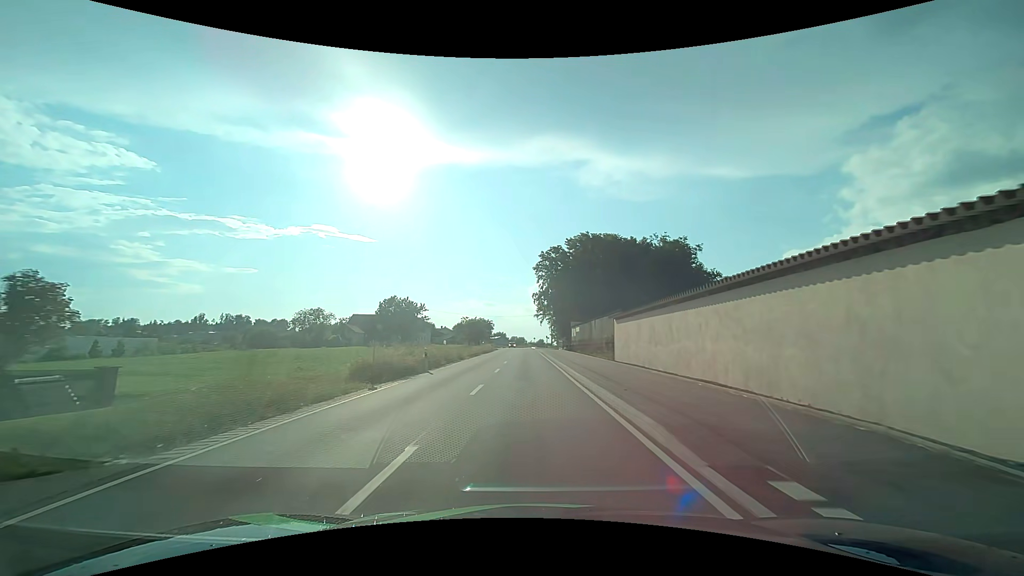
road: tertiary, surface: asphalt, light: Day
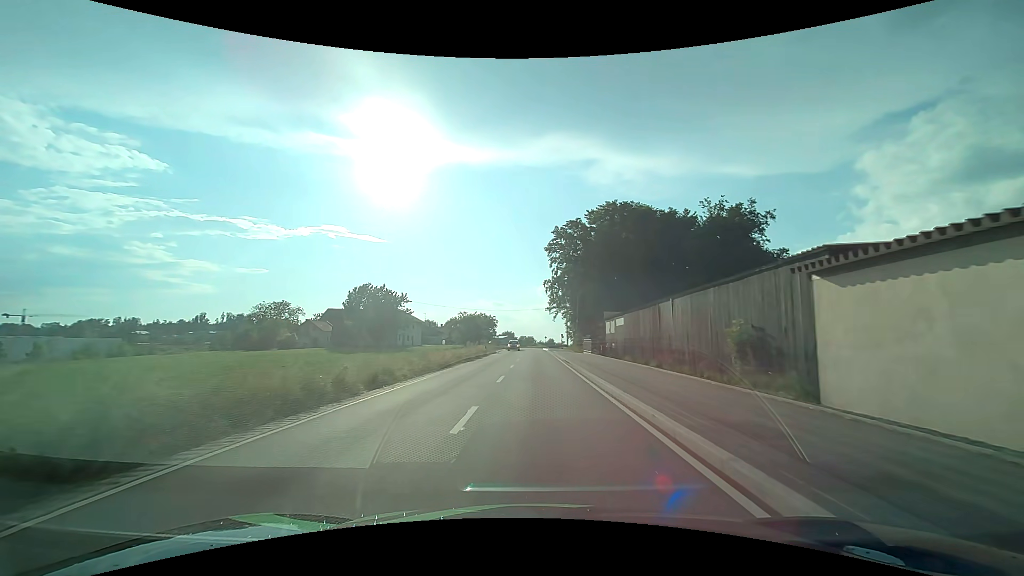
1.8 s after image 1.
(-0.3, +23.4) m; -1°
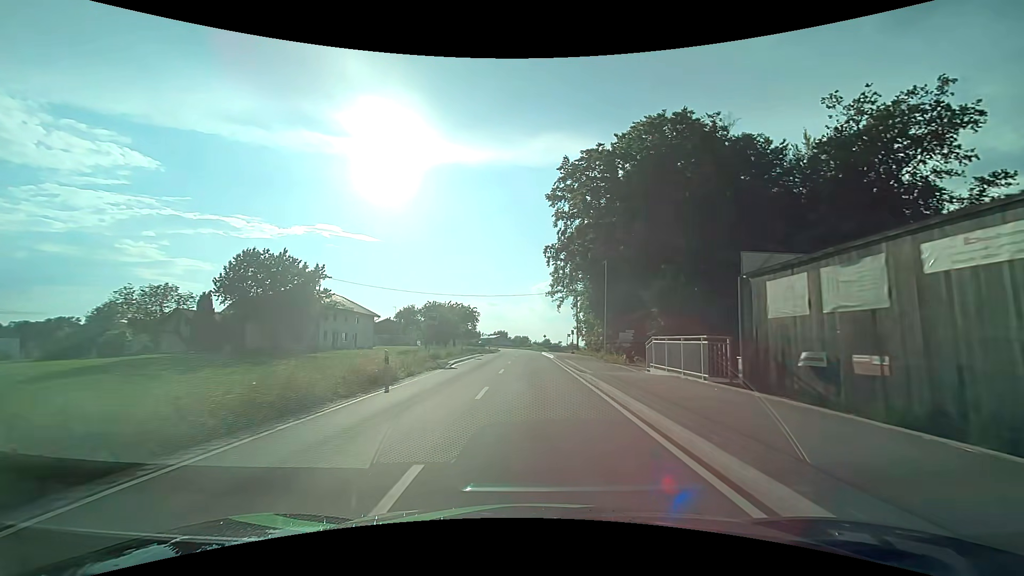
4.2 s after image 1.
(+0.2, +31.9) m; +1°
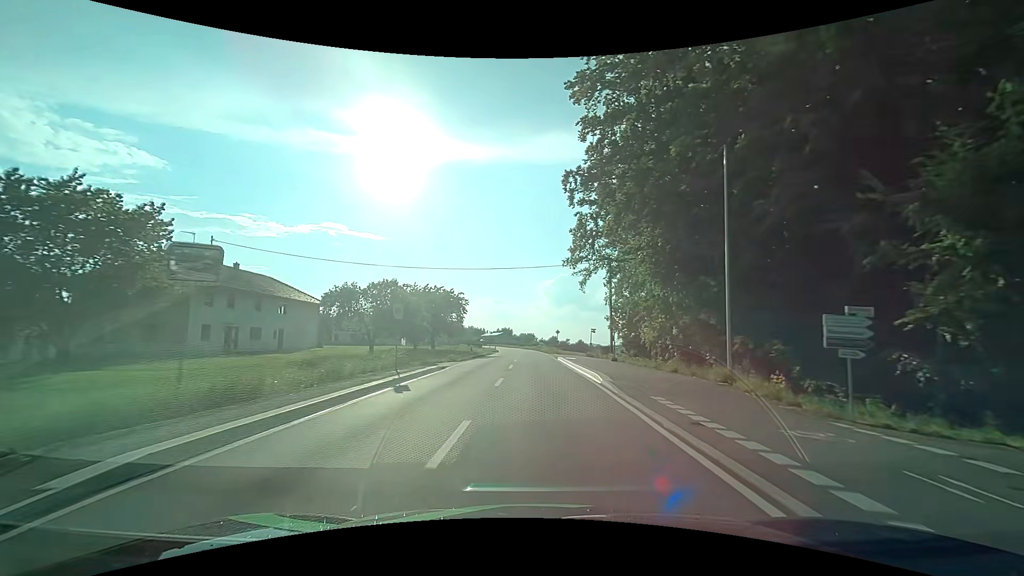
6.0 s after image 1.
(-0.2, +24.3) m; -1°
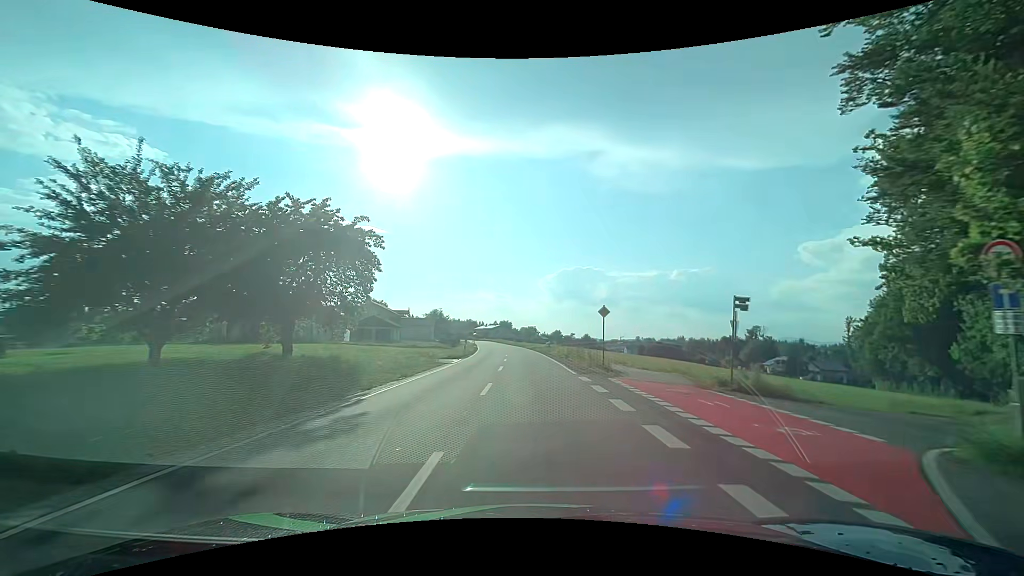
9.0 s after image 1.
(-0.1, +38.2) m; 0°
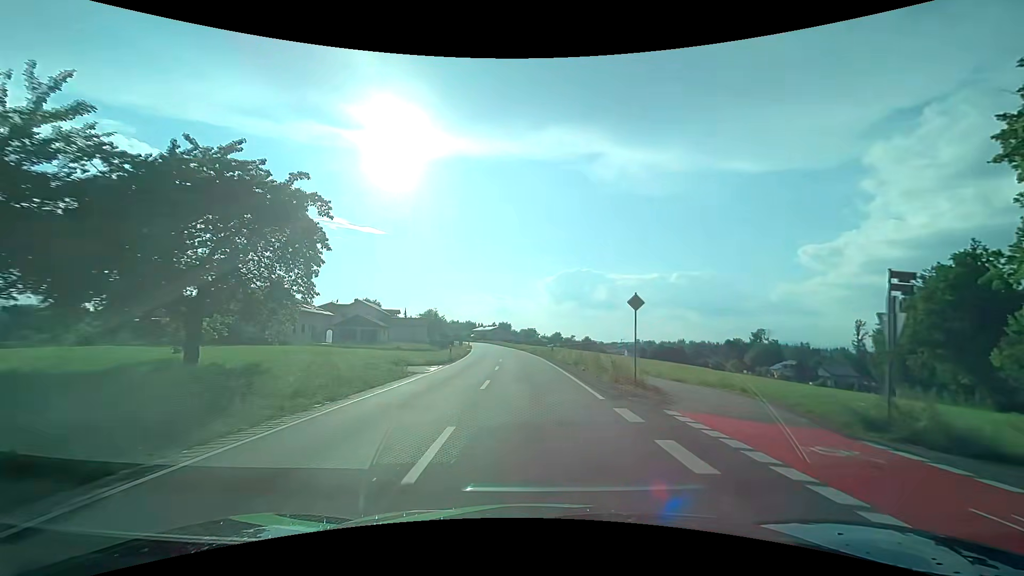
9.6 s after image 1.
(0.0, +7.2) m; 0°
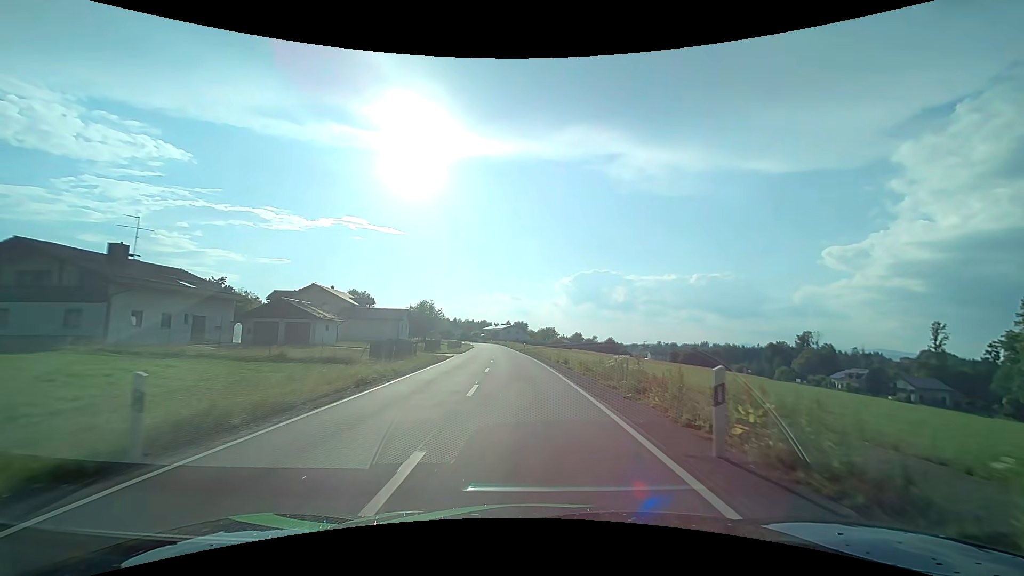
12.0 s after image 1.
(-0.6, +28.8) m; -2°
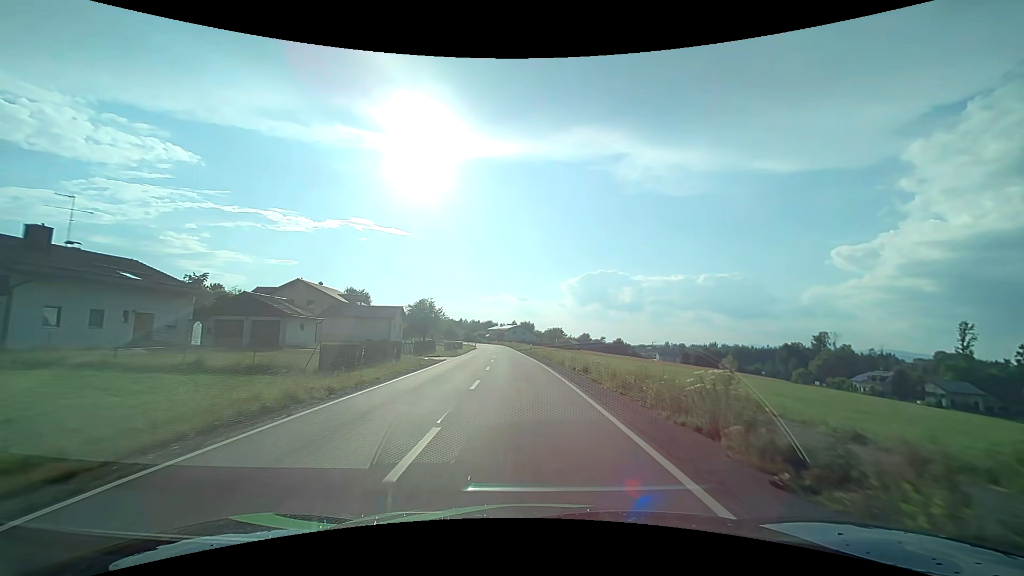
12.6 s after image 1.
(0.0, +7.3) m; -1°
(0, +10) (0, +20) (-1, +30) (-2, +40) (-2, +50) (-3, +60) (-4, +70) (-5, +80) (-5, +90) (-6, +100) m
